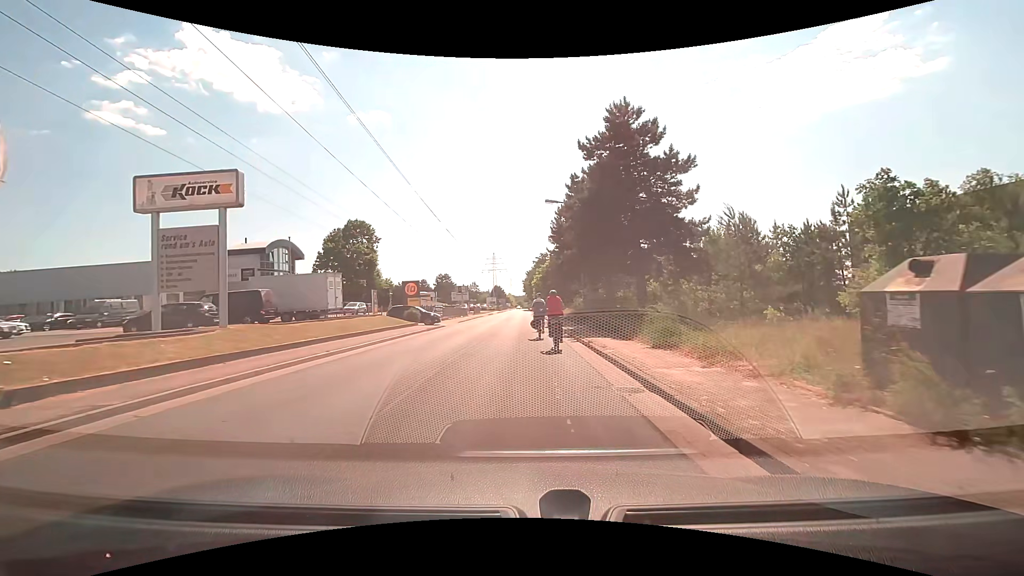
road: residential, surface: asphalt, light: Day
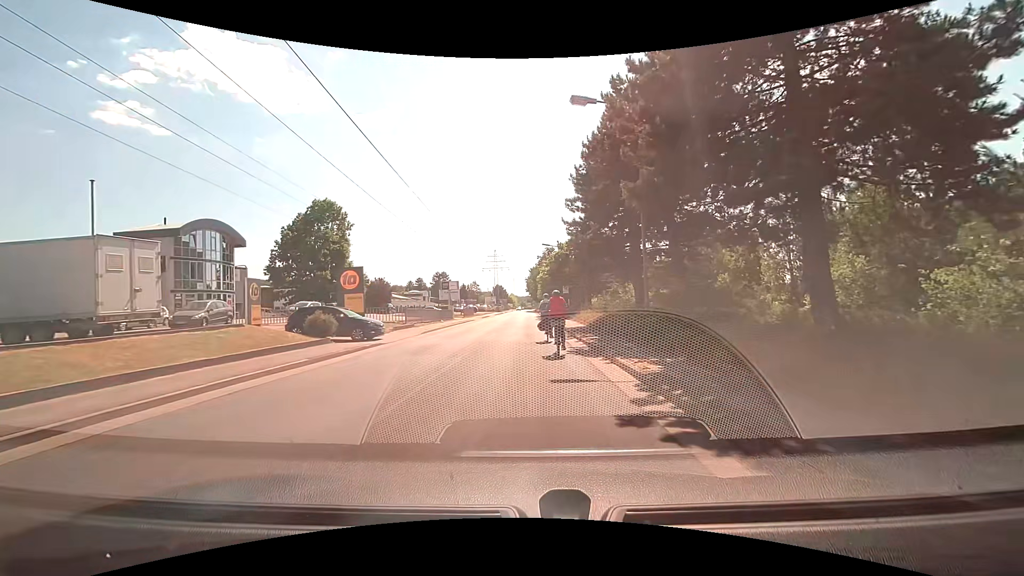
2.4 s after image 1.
(-0.1, +15.8) m; 0°
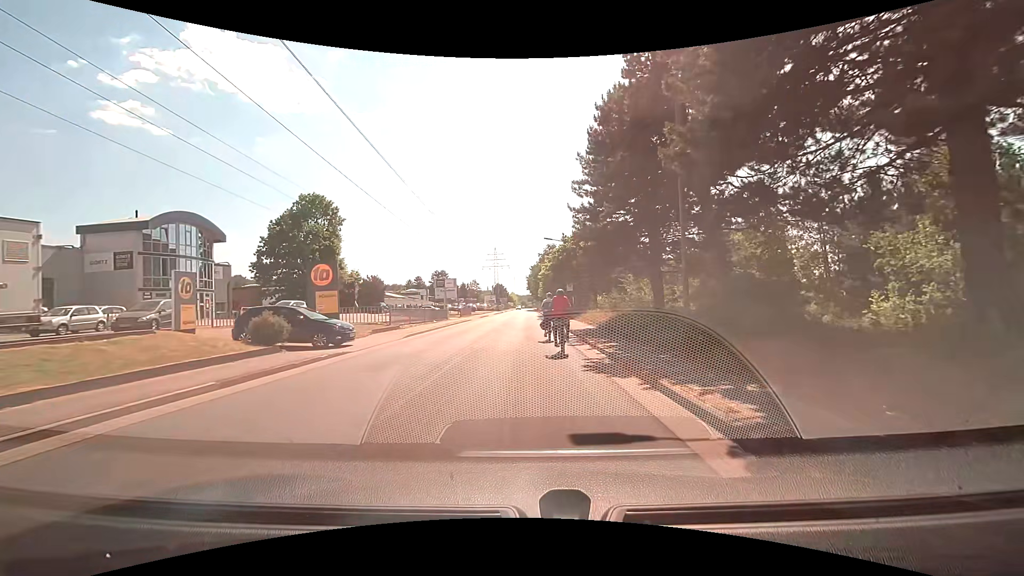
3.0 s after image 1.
(0.0, +3.9) m; 0°
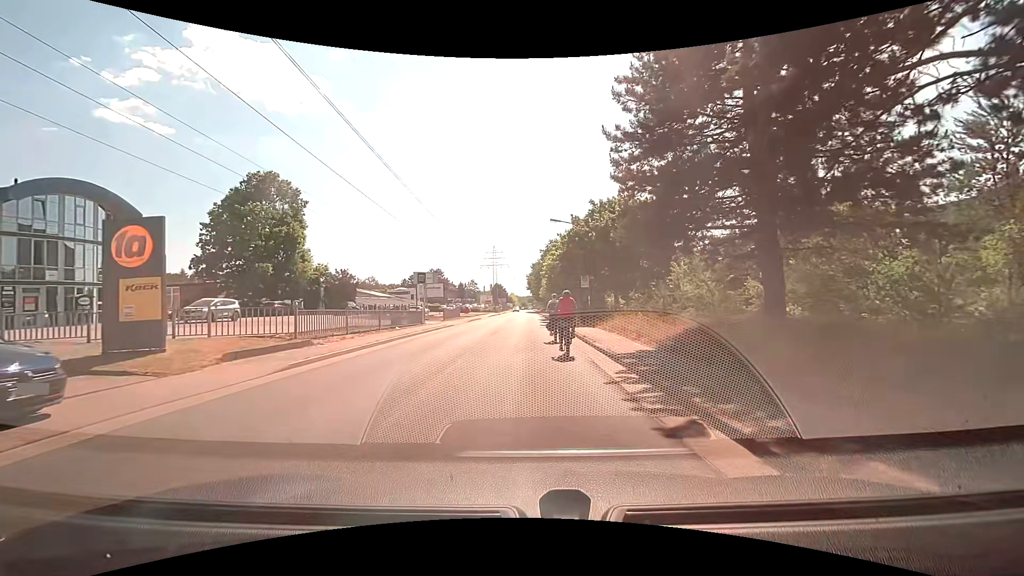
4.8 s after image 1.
(-0.1, +11.6) m; -1°
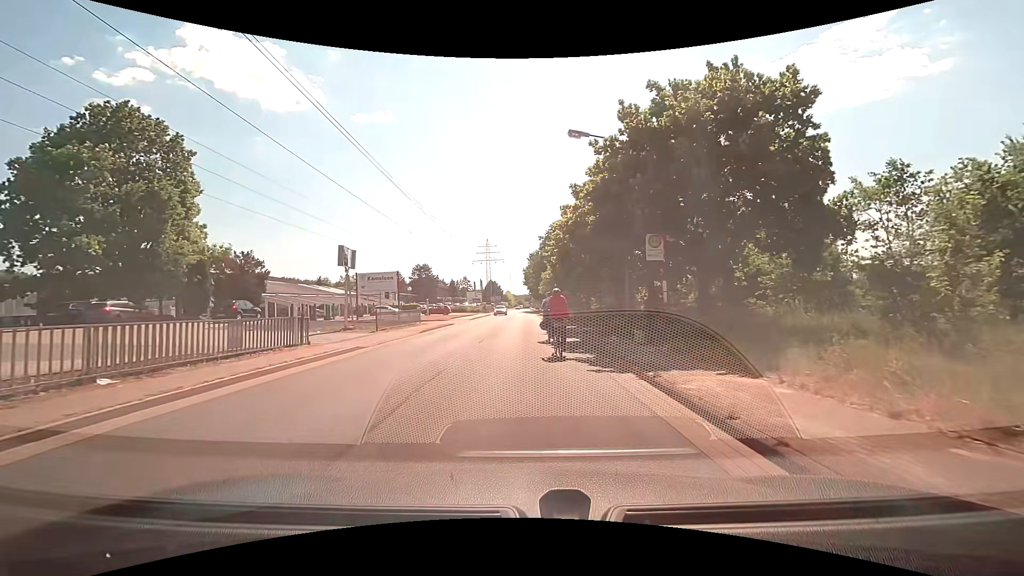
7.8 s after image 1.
(+0.1, +19.5) m; +2°
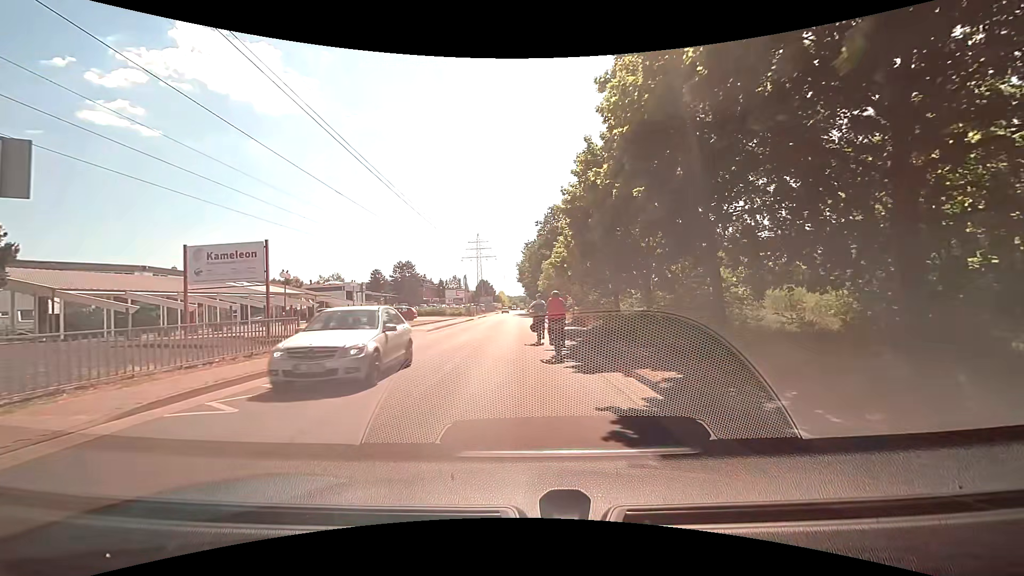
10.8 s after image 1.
(-0.4, +19.0) m; -1°
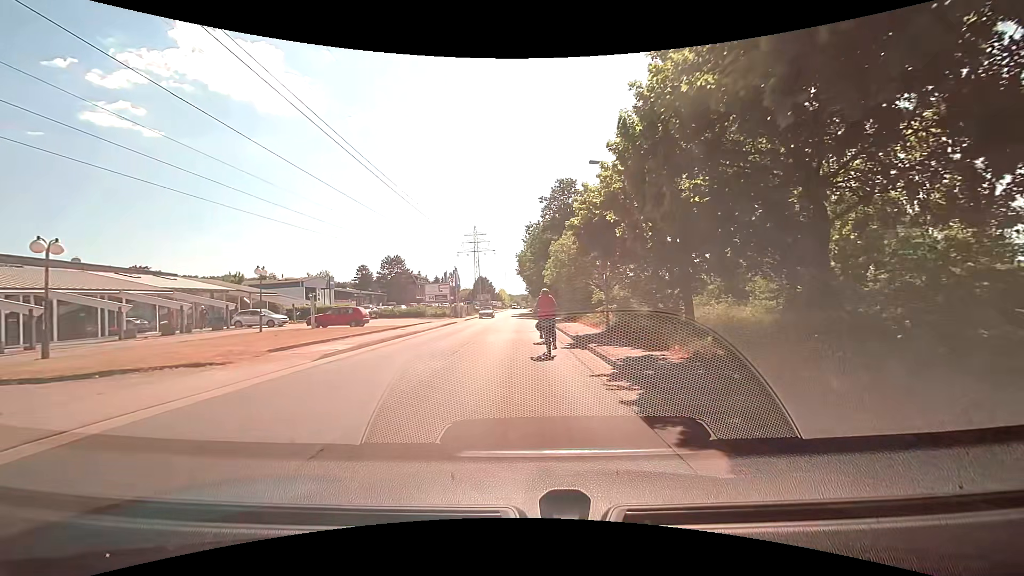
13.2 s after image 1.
(+0.1, +15.7) m; 0°
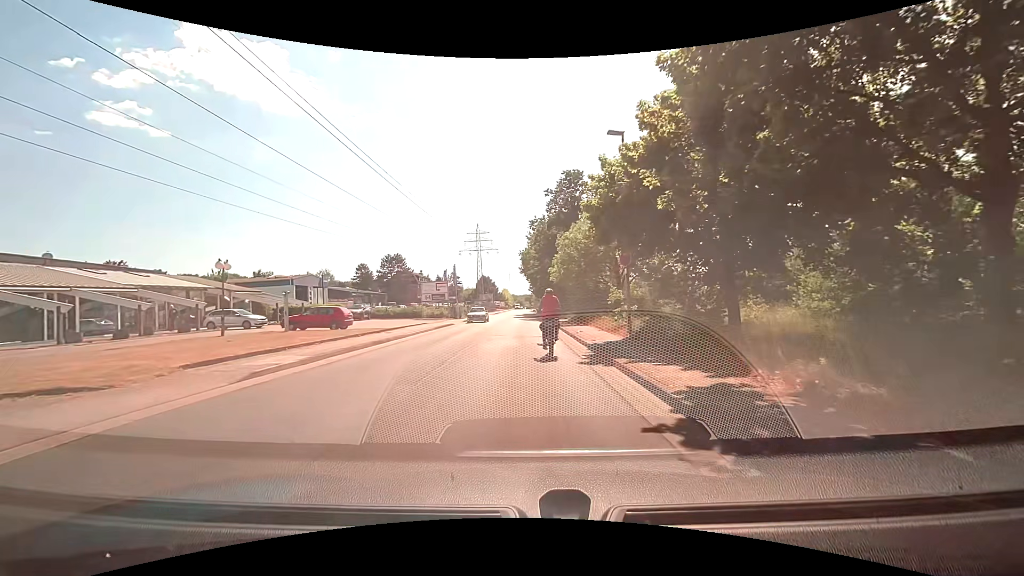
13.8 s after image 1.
(0.0, +4.0) m; 0°
